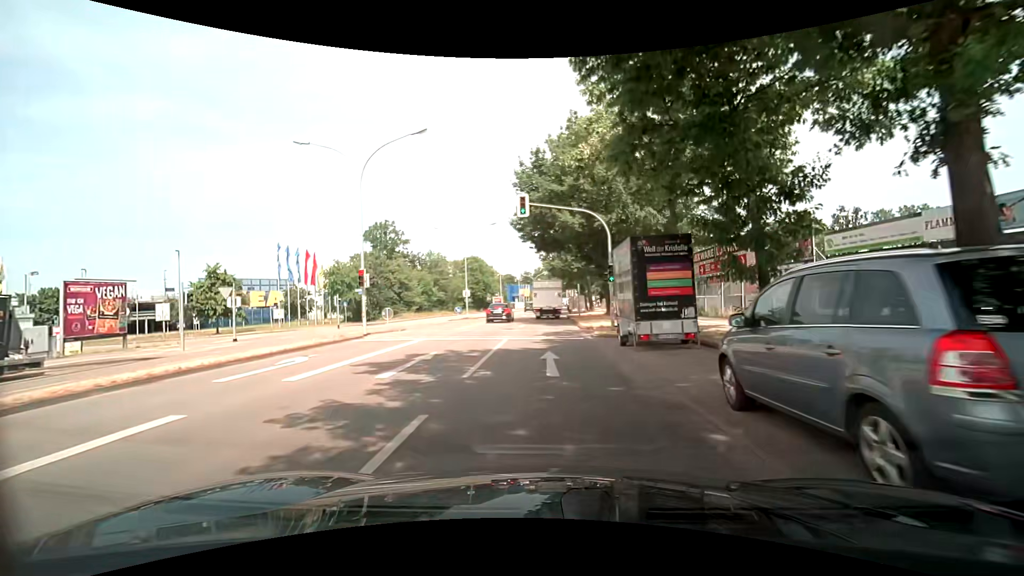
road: secondary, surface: asphalt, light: Day
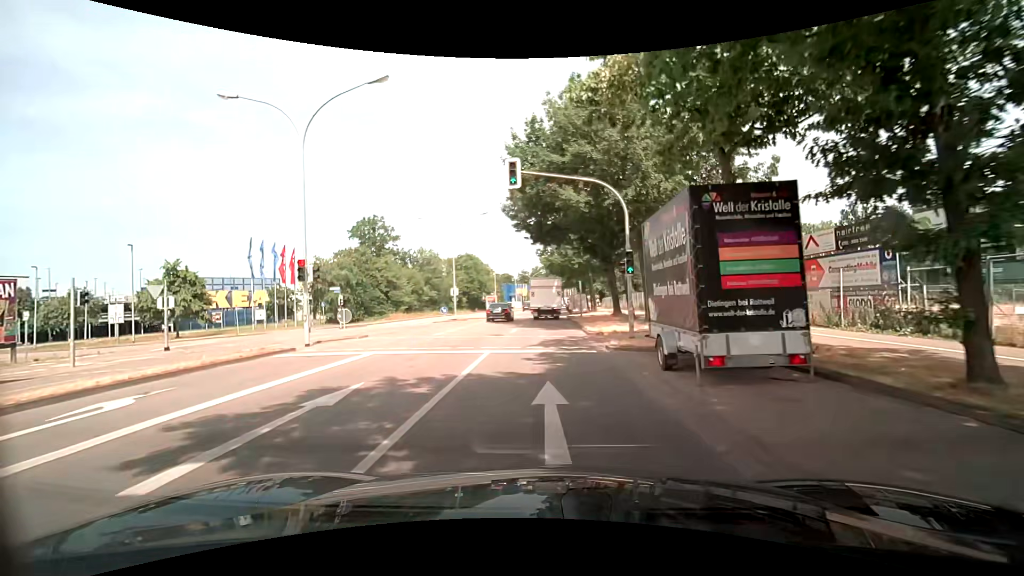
(+0.1, +5.5) m; +1°
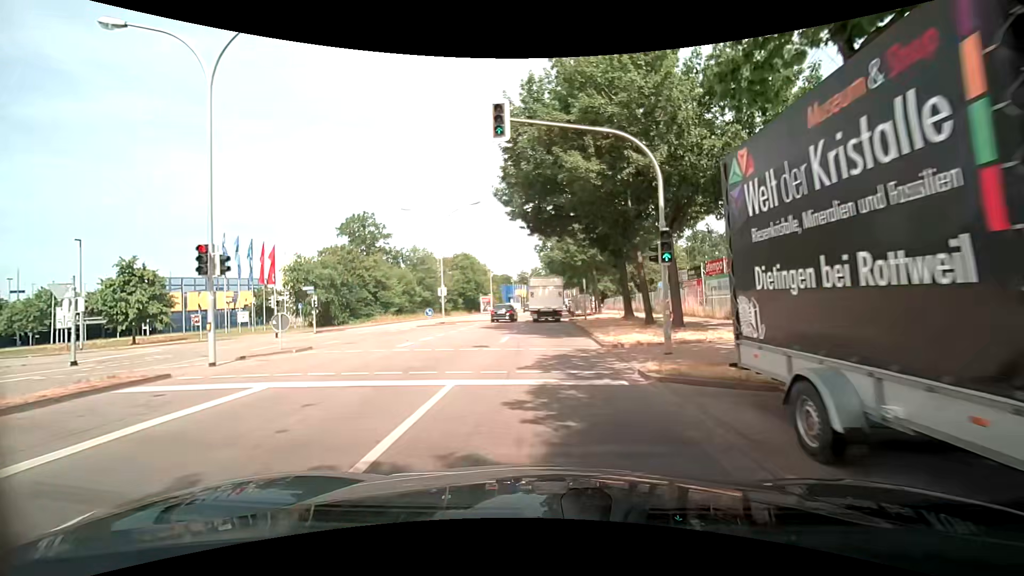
(0.0, +5.2) m; +1°
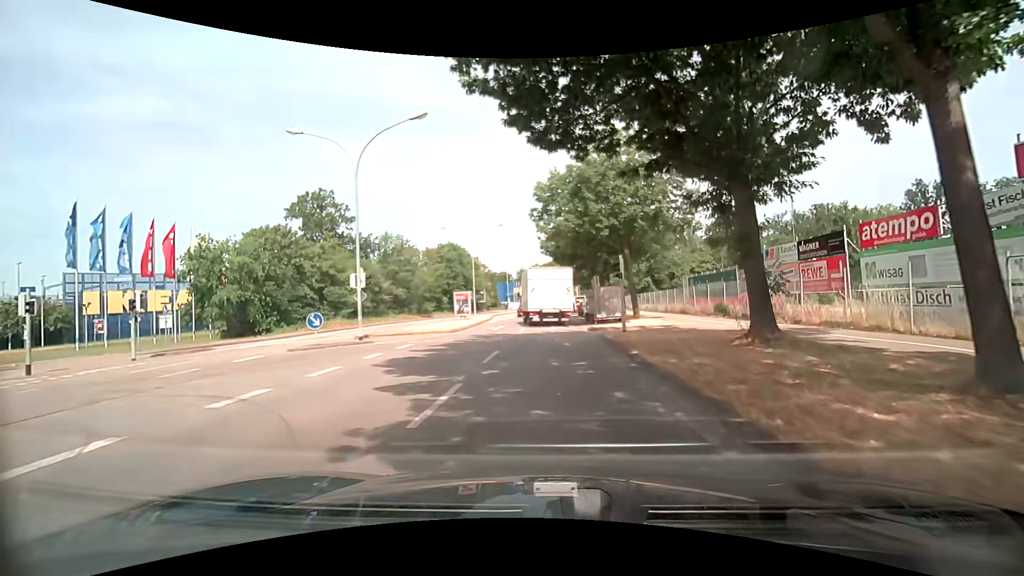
(-0.2, +18.5) m; -1°
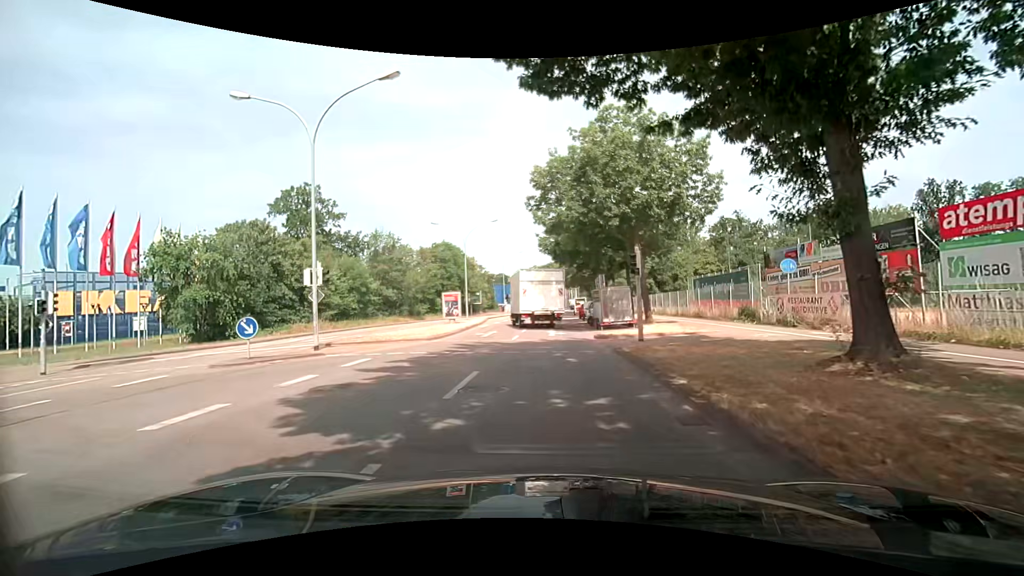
(0.0, +4.1) m; 0°
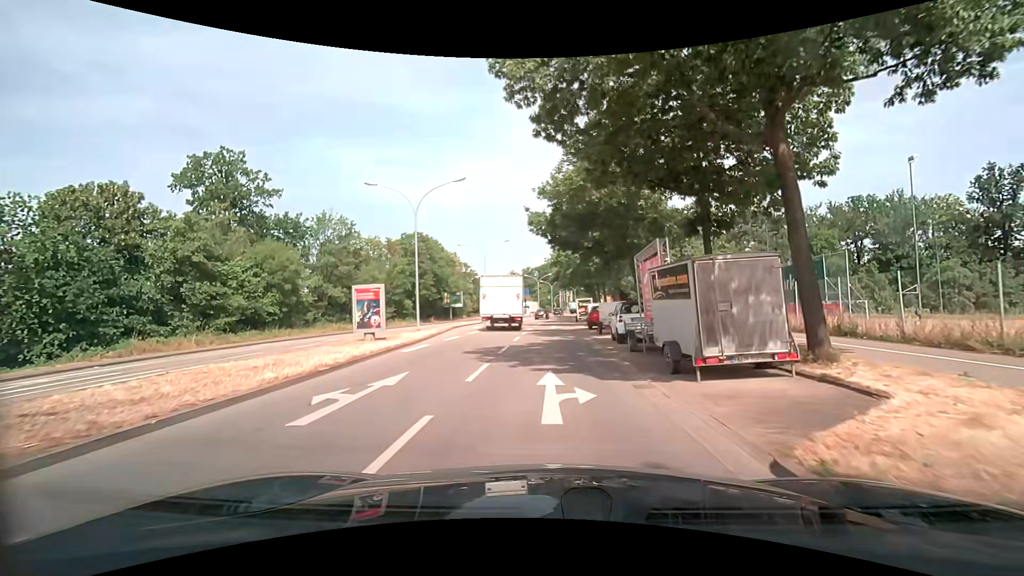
(0.0, +17.1) m; +1°
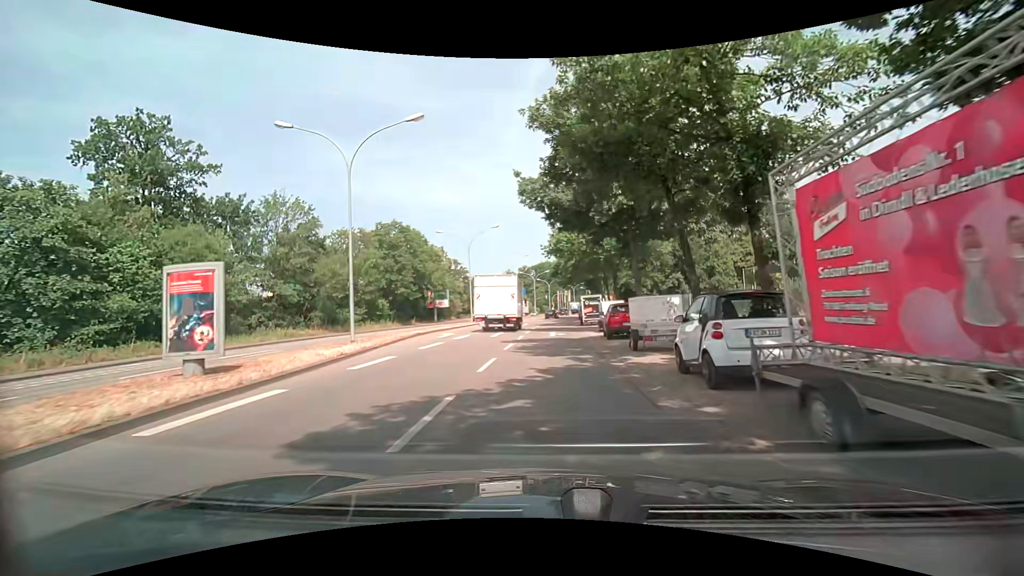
(0.0, +10.8) m; 0°
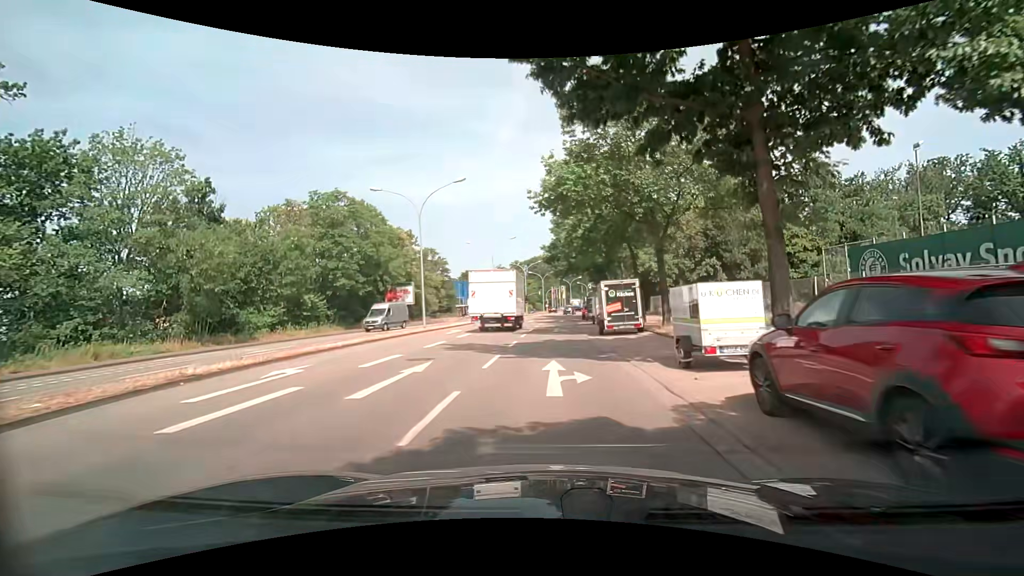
(+0.1, +18.0) m; +1°
(0, +10) (0, +20) (0, +30) (+1, +40) (+1, +50) (+2, +60) (+2, +70) (+3, +80) (+4, +90) (+5, +100) m
